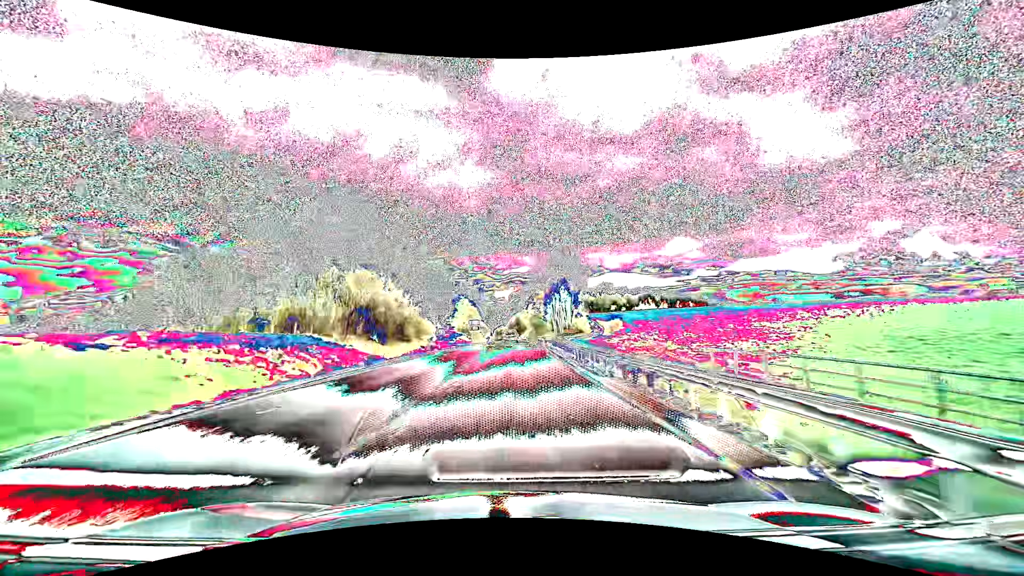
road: primary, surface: asphalt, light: Day
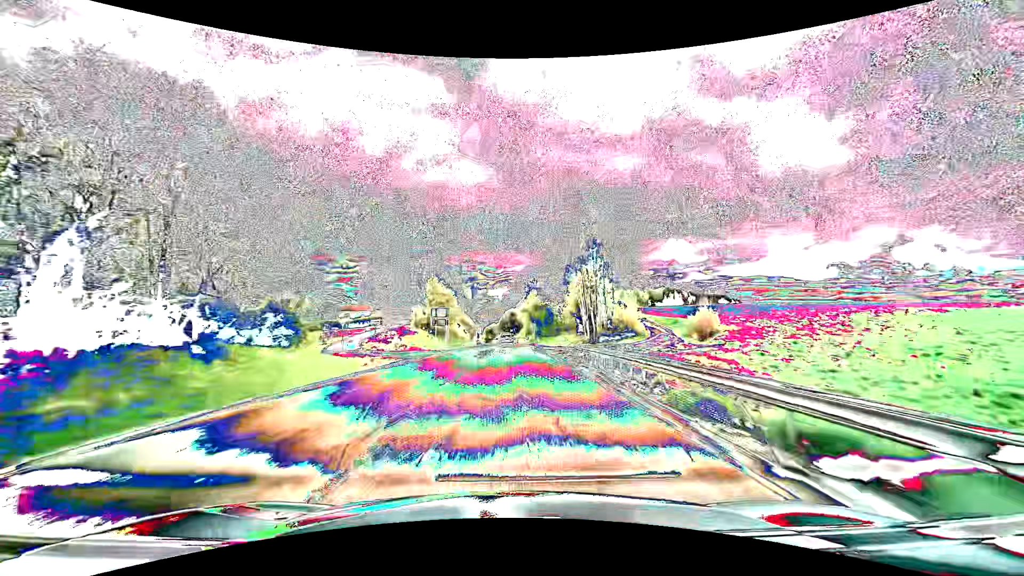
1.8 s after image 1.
(+0.3, +46.0) m; +1°
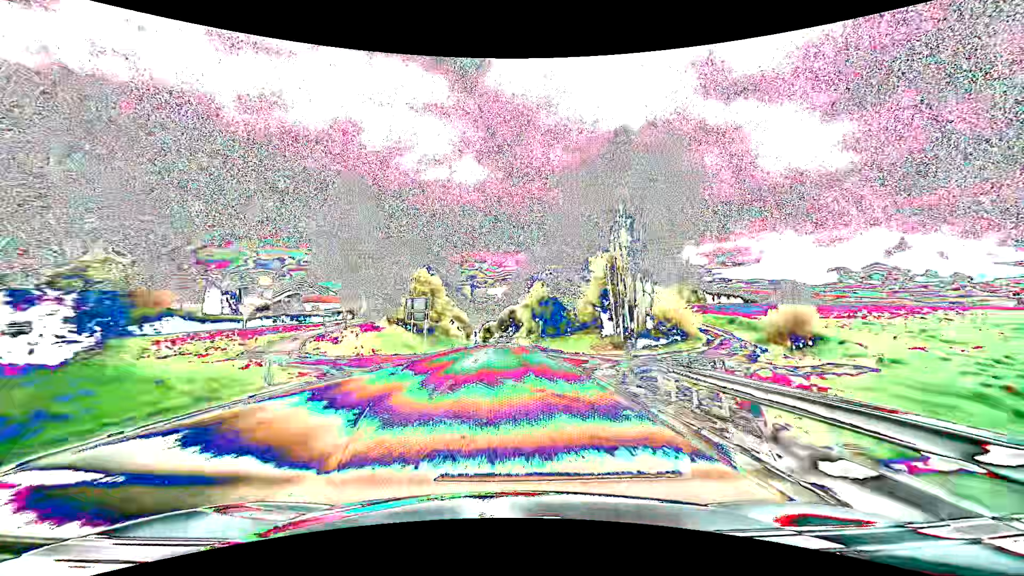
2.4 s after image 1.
(0.0, +15.5) m; 0°
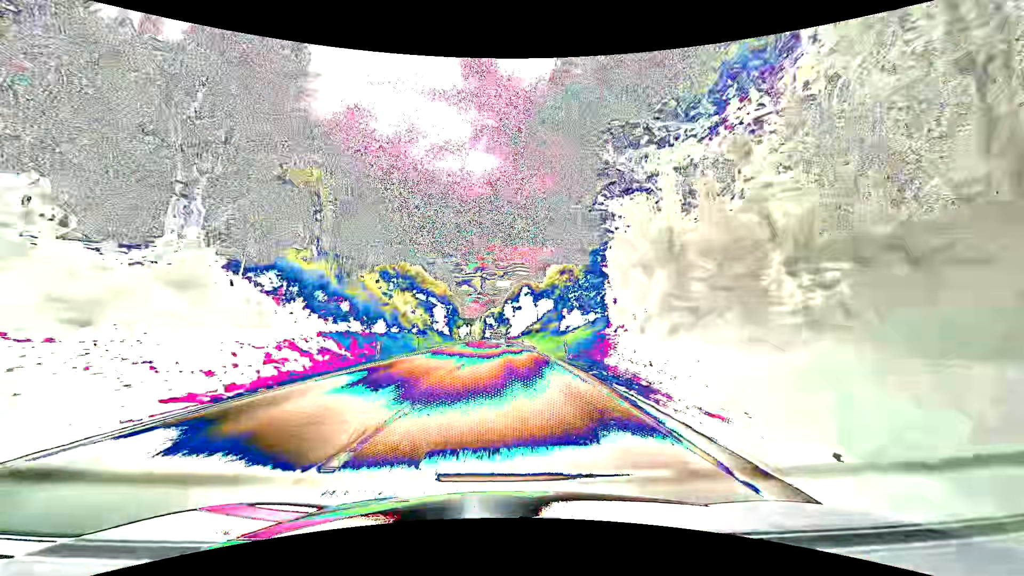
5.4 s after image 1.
(-0.4, +78.3) m; -1°
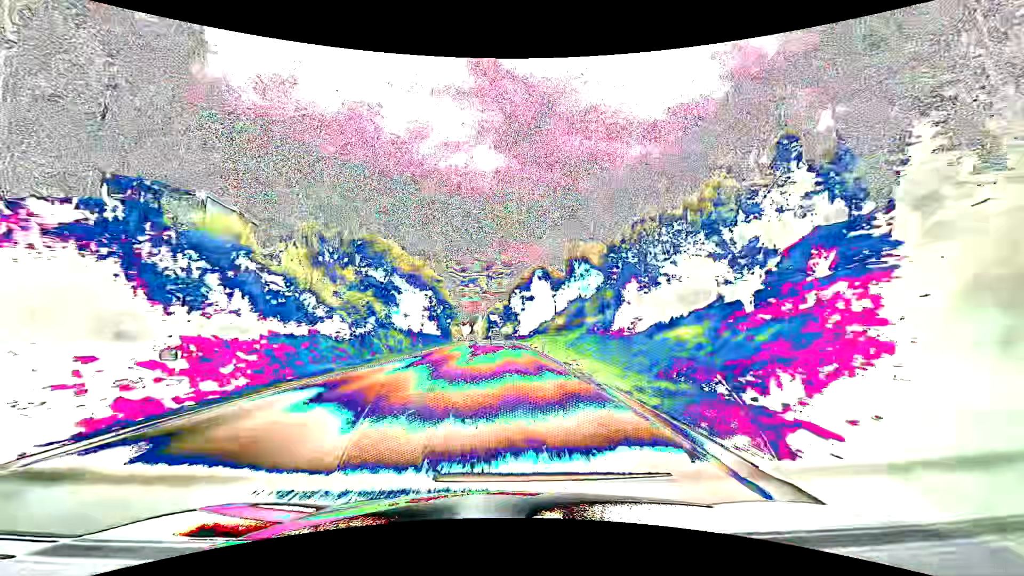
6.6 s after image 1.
(-0.1, +31.6) m; 0°
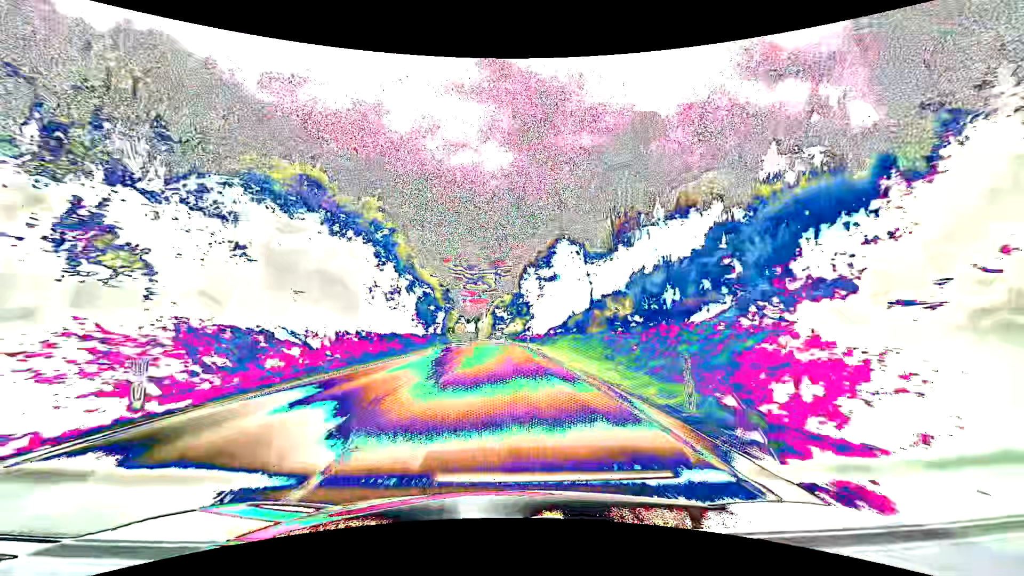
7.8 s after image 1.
(-0.4, +31.7) m; -1°
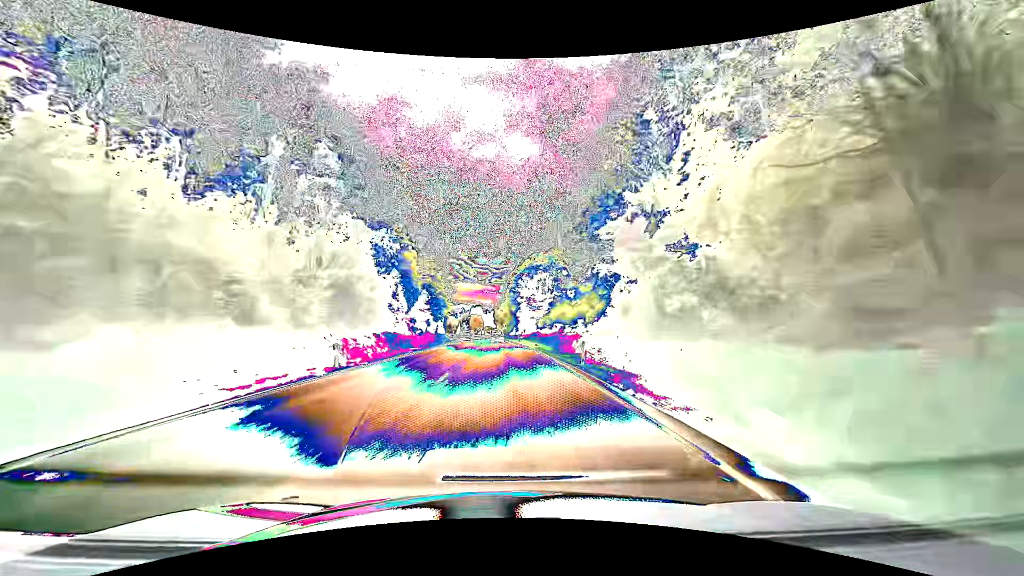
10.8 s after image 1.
(-1.8, +79.3) m; -3°
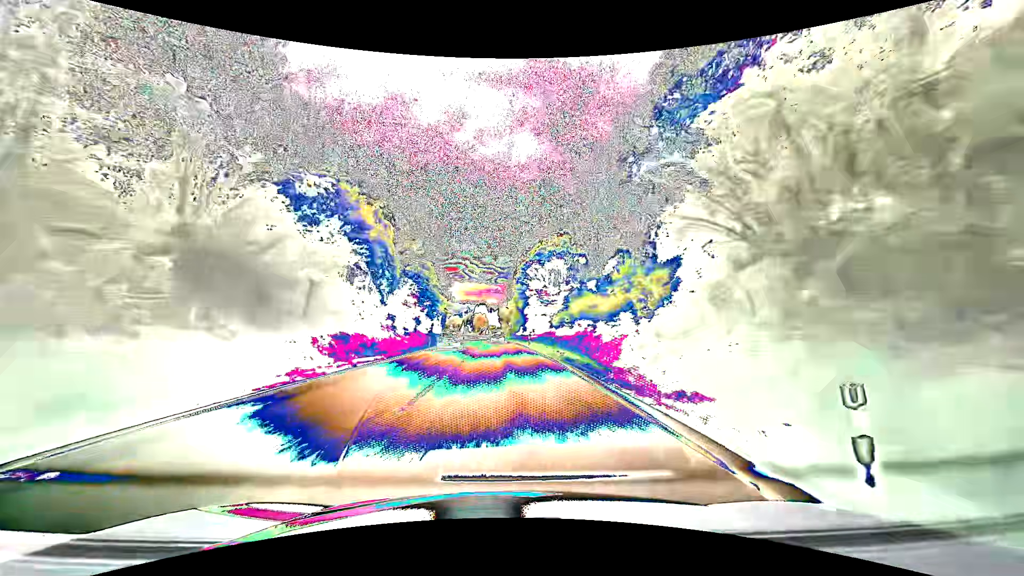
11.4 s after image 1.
(0.0, +15.9) m; 0°
(0, +10) (0, +20) (0, +30) (-1, +40) (-1, +50) (-1, +60) (-2, +70) (-2, +80) (-3, +90) (-4, +100) m
